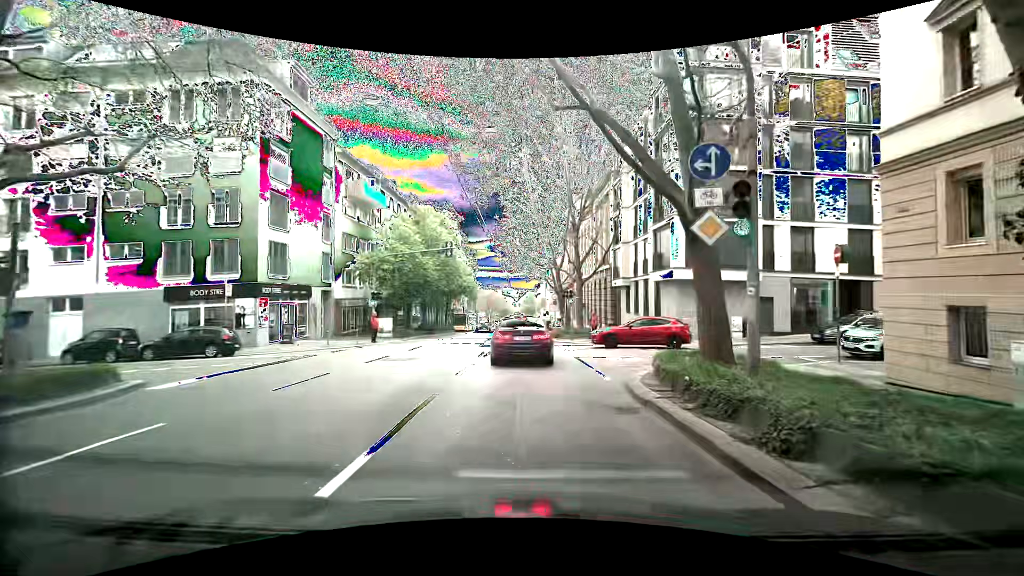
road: secondary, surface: asphalt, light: Day
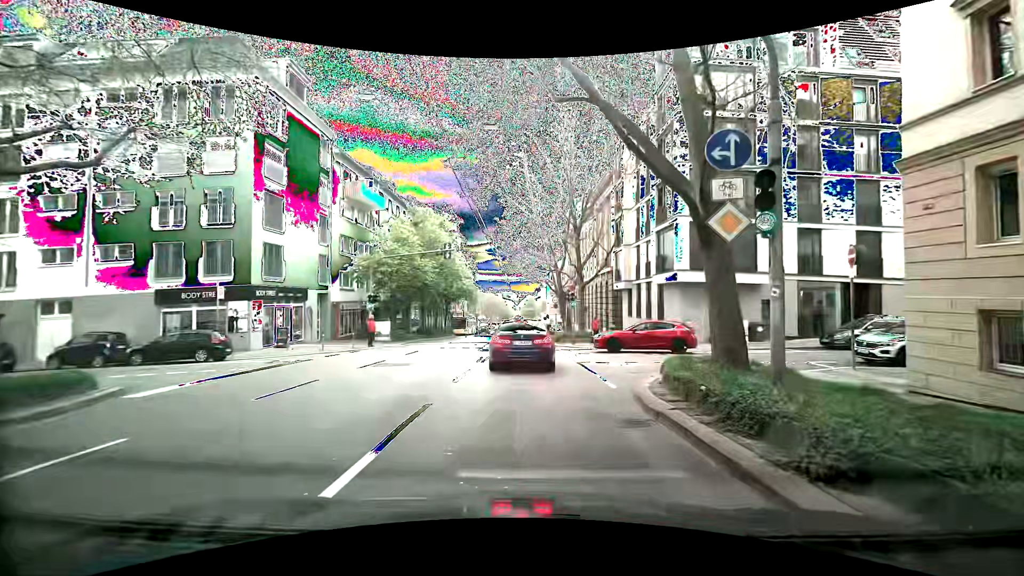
(0.0, +0.6) m; 0°
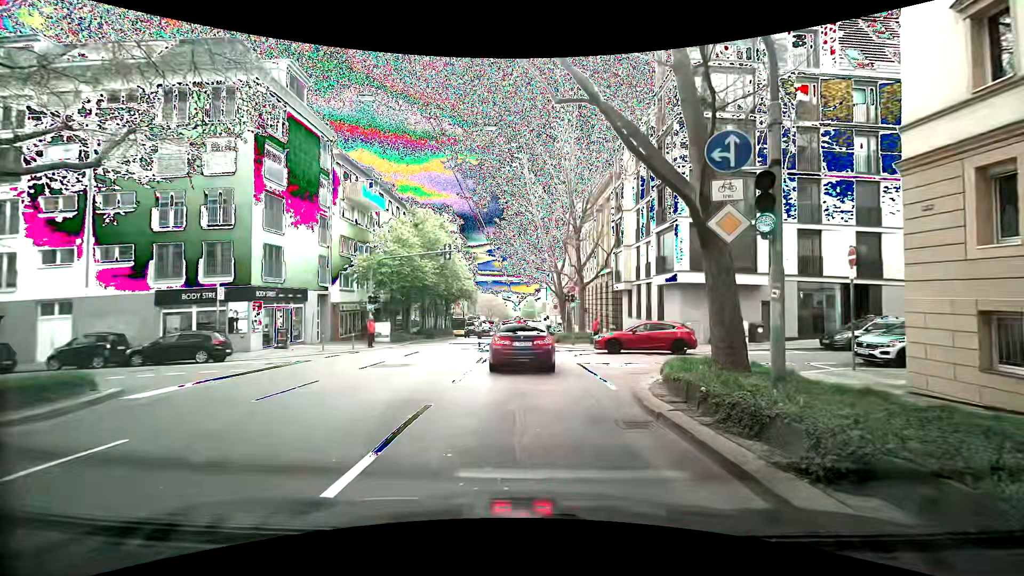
(0.0, +0.1) m; 0°
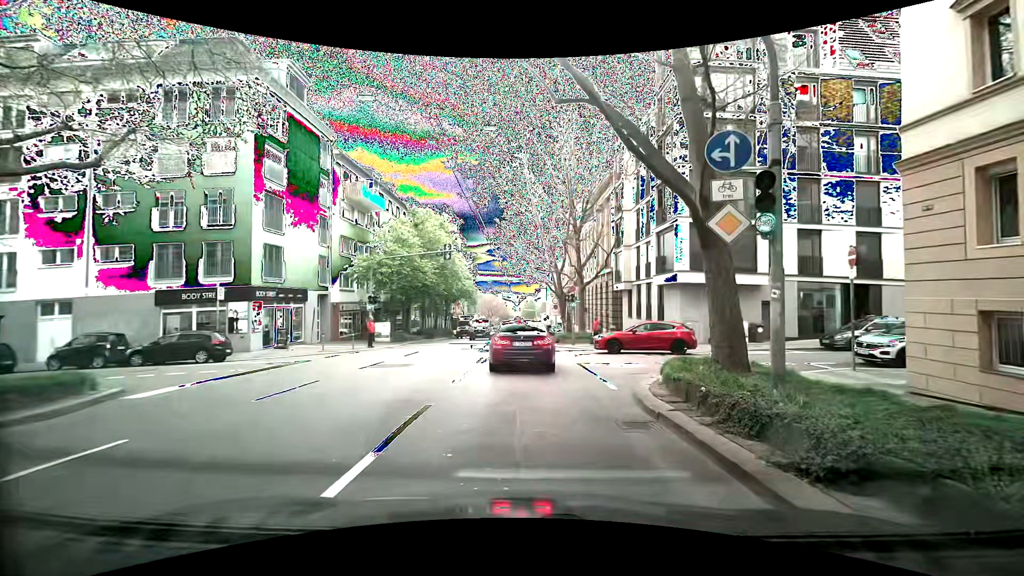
(0.0, 0.0) m; 0°
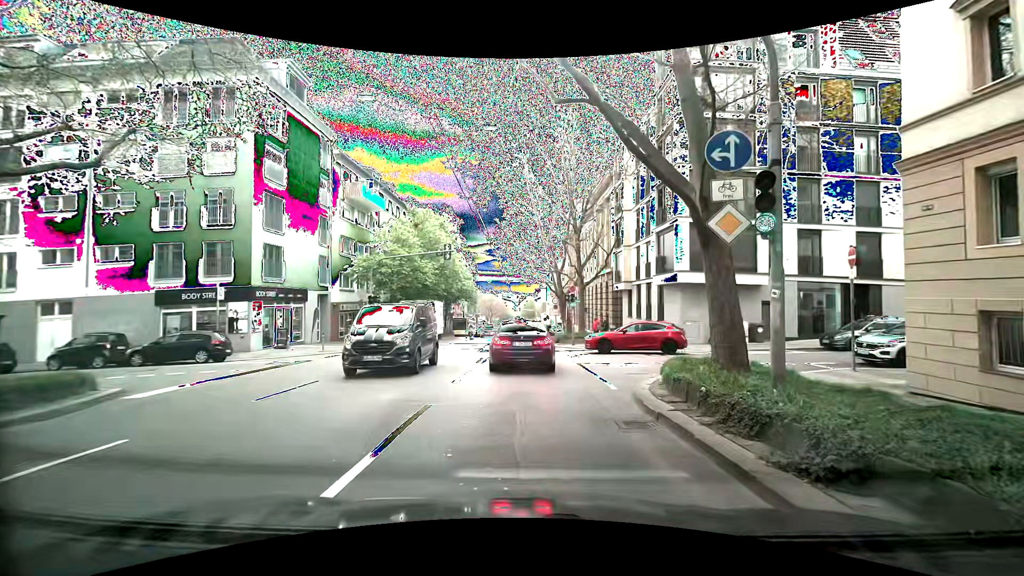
(0.0, 0.0) m; 0°
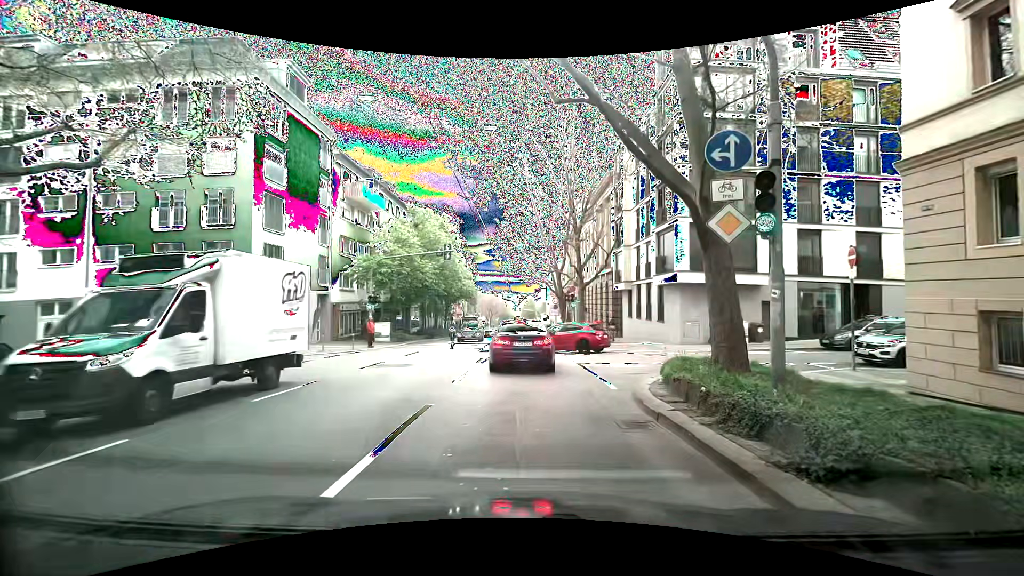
(0.0, 0.0) m; 0°
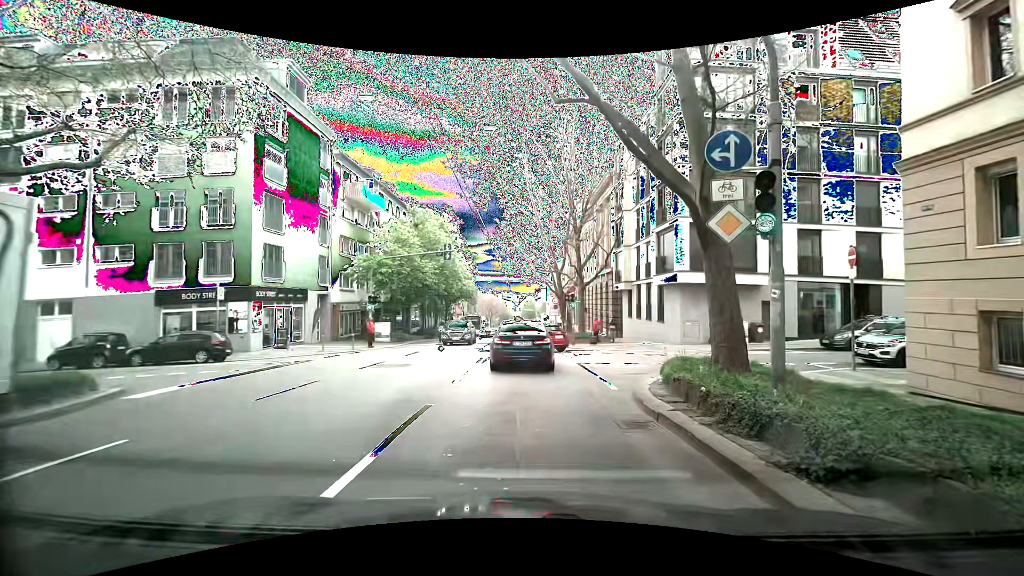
(0.0, 0.0) m; 0°
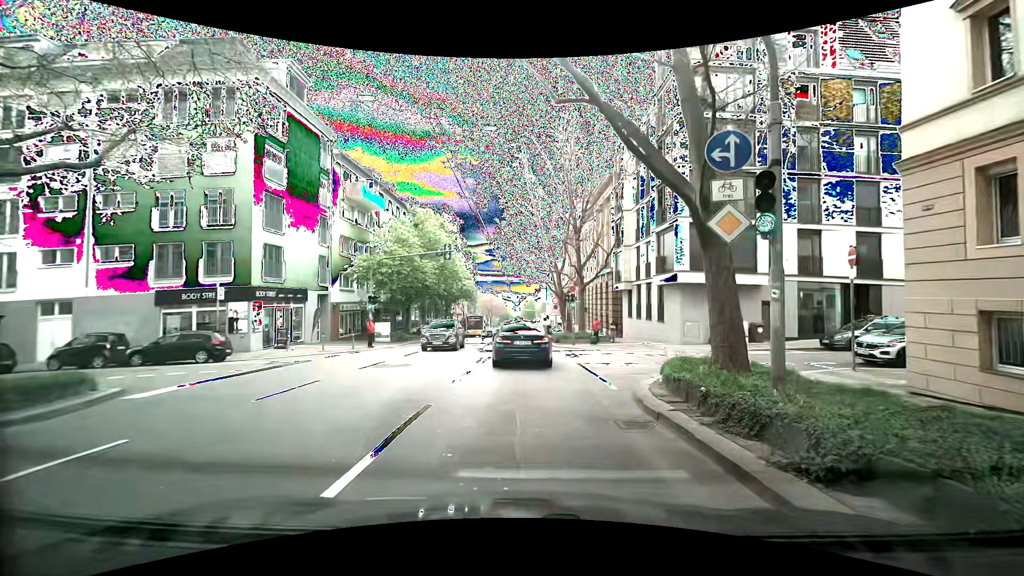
(0.0, 0.0) m; 0°
